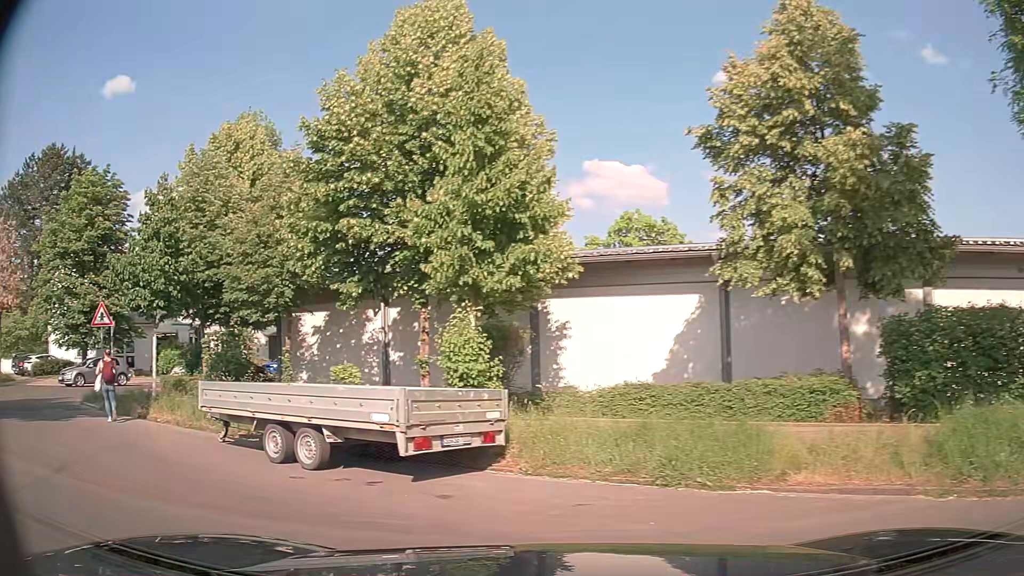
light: Day
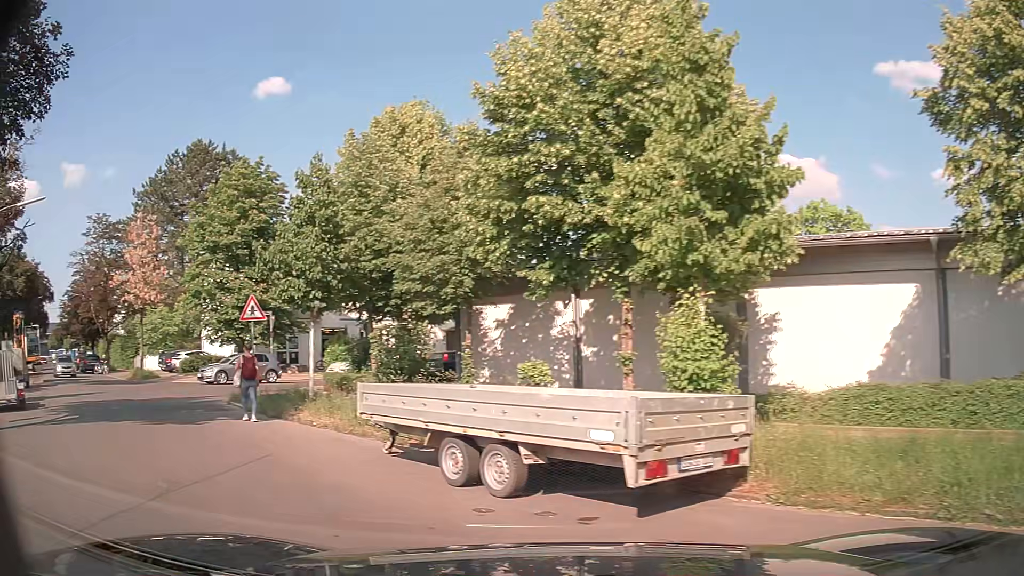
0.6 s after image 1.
(-0.2, +1.9) m; -14°
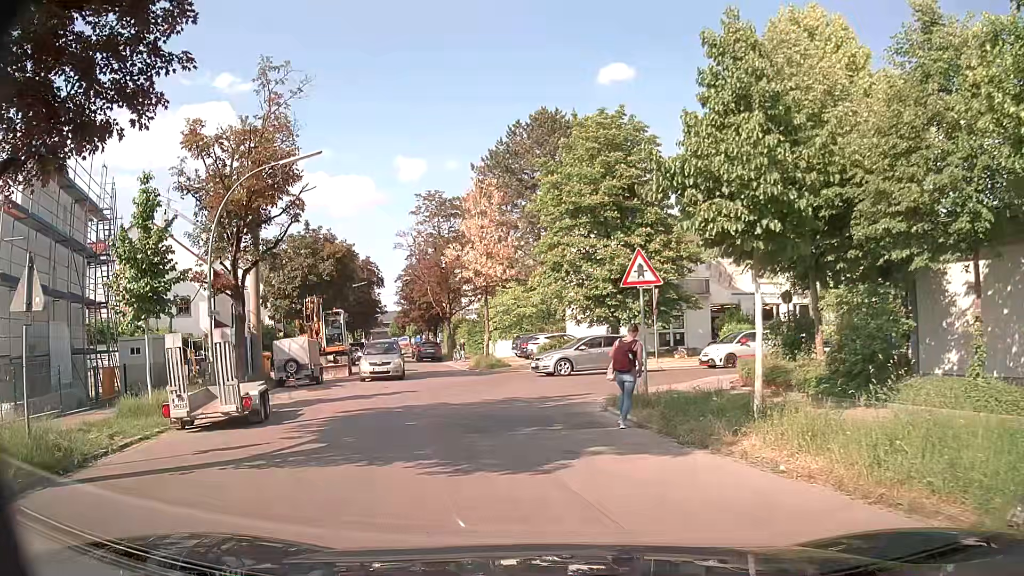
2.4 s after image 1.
(-2.4, +6.4) m; -34°
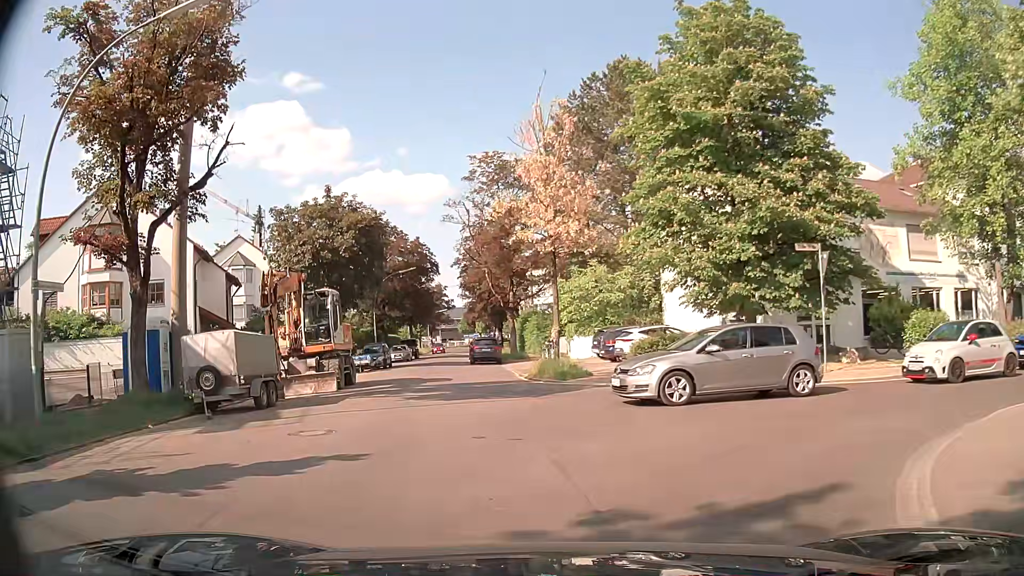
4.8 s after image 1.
(-0.3, +12.0) m; -5°
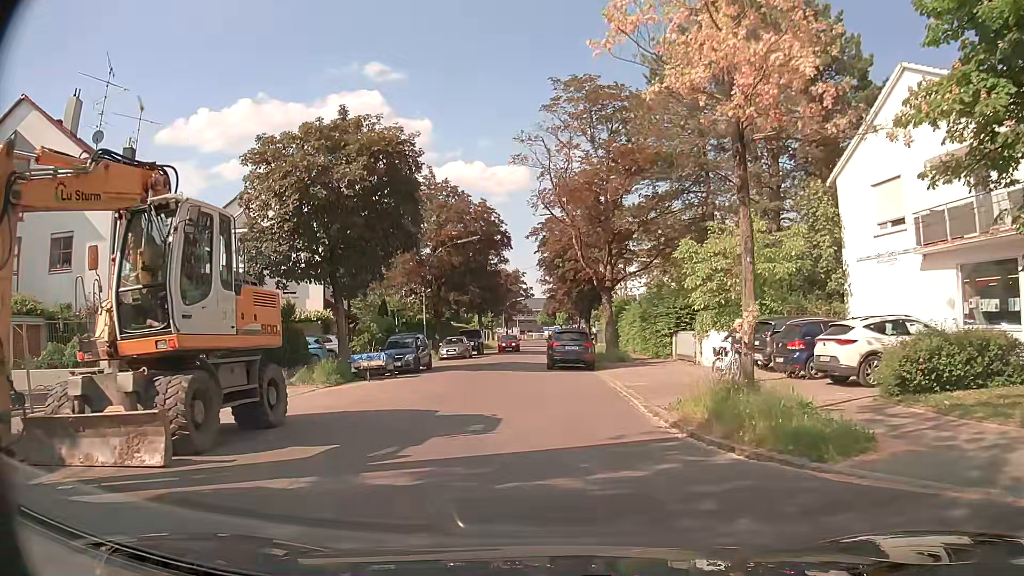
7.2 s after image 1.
(-1.4, +13.7) m; -6°
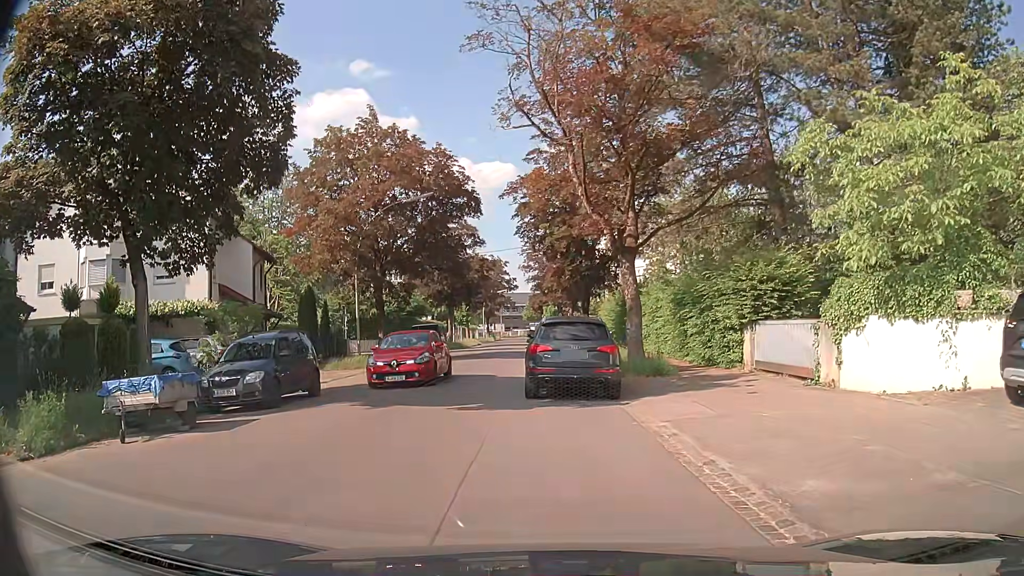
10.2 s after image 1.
(-0.2, +13.0) m; 0°
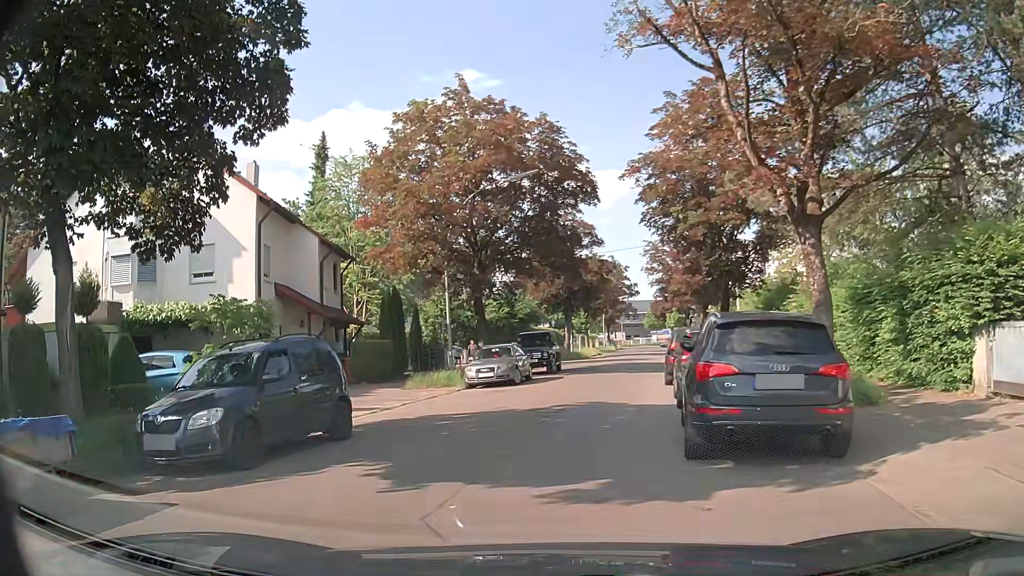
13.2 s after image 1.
(-0.3, +6.1) m; -8°
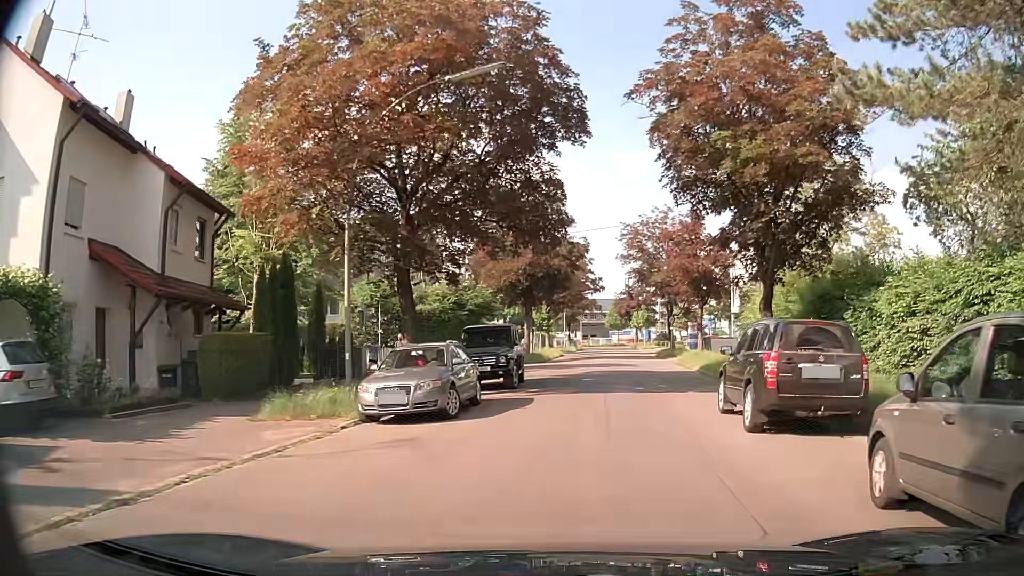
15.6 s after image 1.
(-0.6, +10.7) m; +1°
